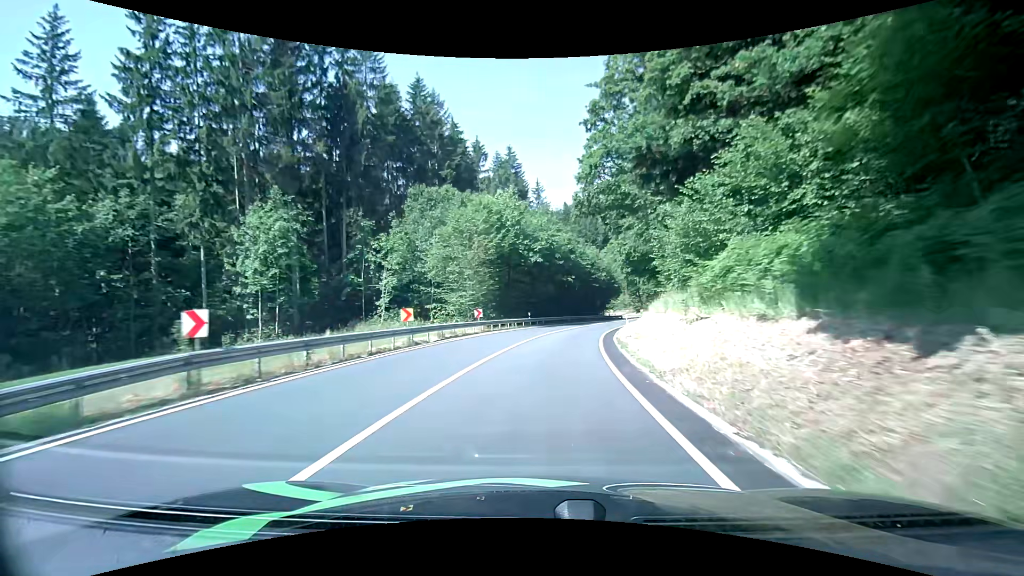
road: secondary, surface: asphalt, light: Day
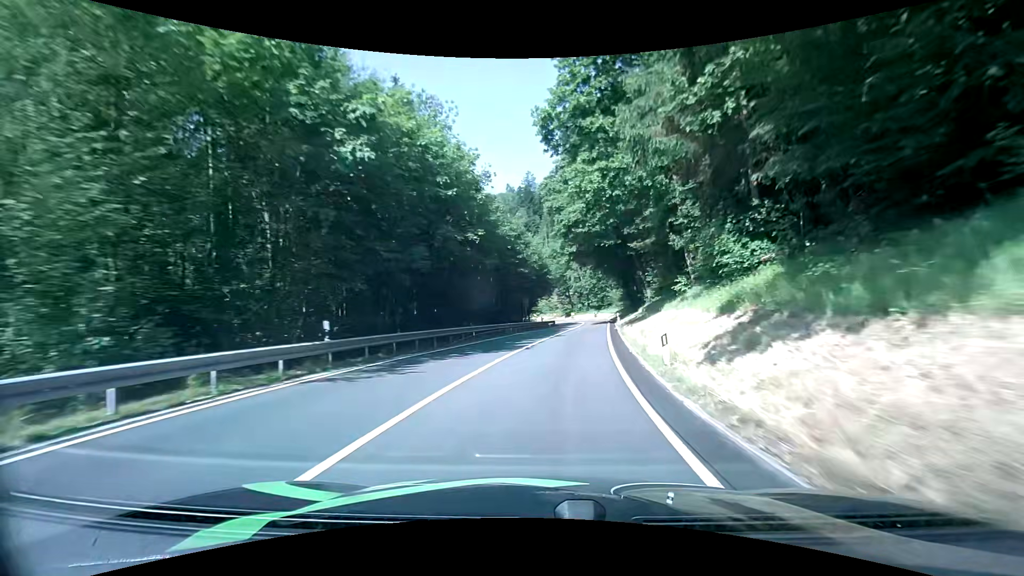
(+2.6, +30.7) m; +9°
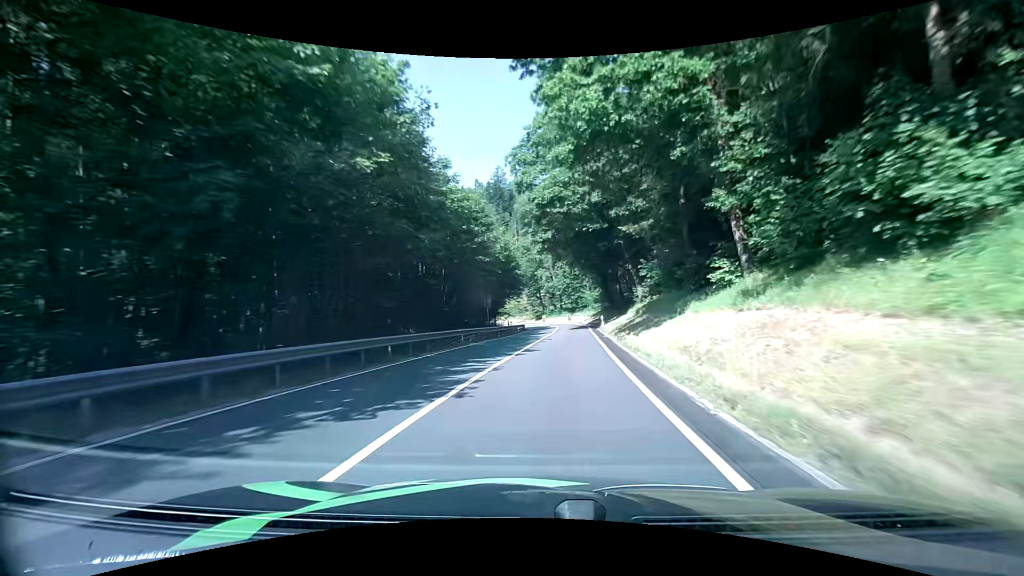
(+0.4, +10.5) m; +4°
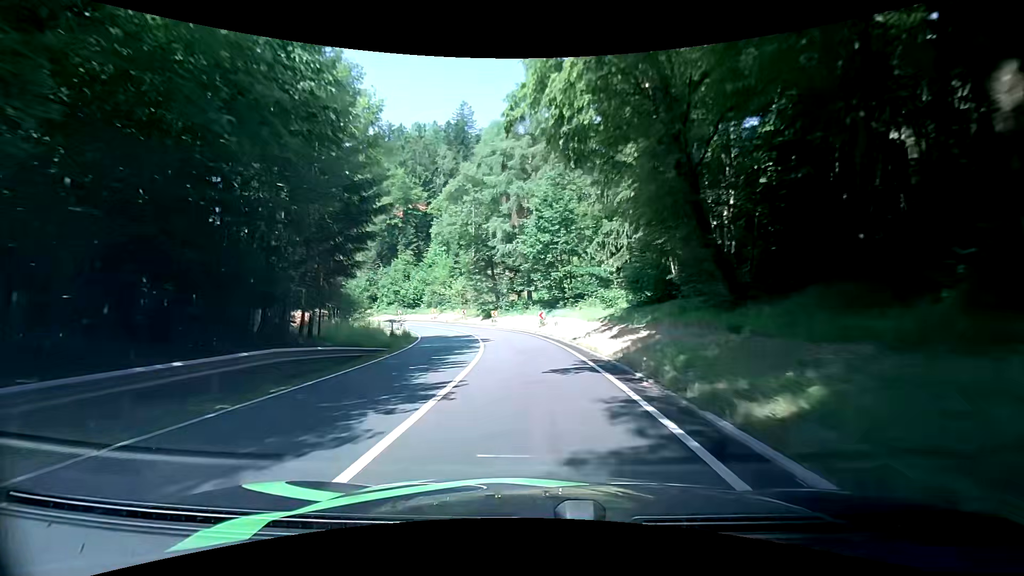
(+4.1, +50.9) m; +5°
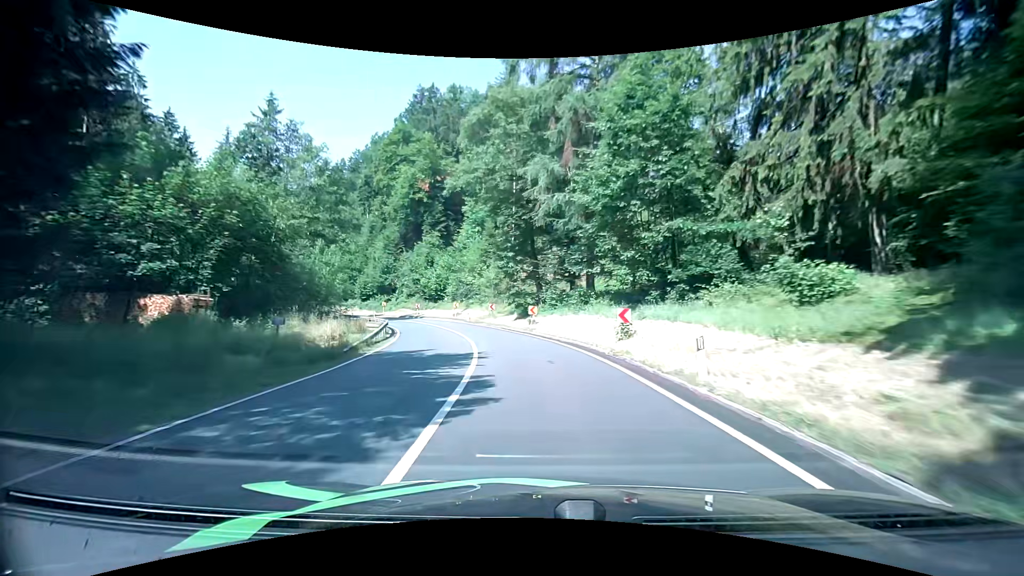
(-1.2, +19.3) m; -7°
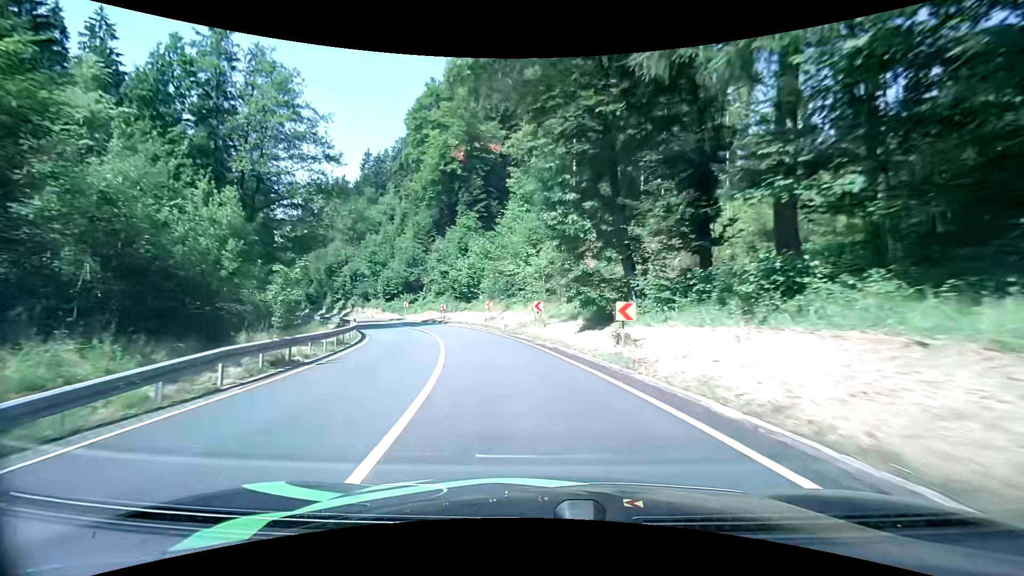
(-0.8, +19.1) m; -7°
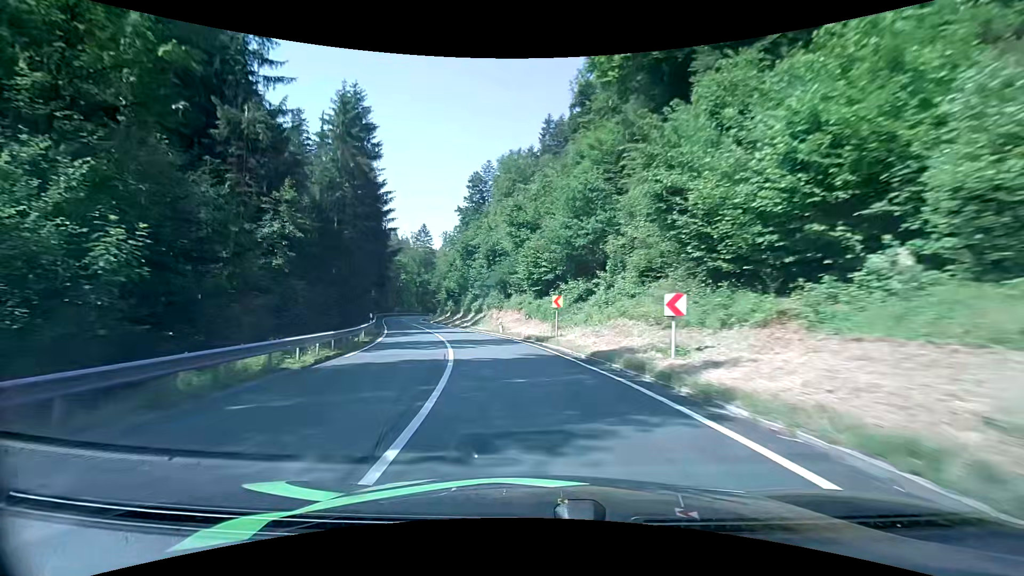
(-7.1, +37.8) m; -22°
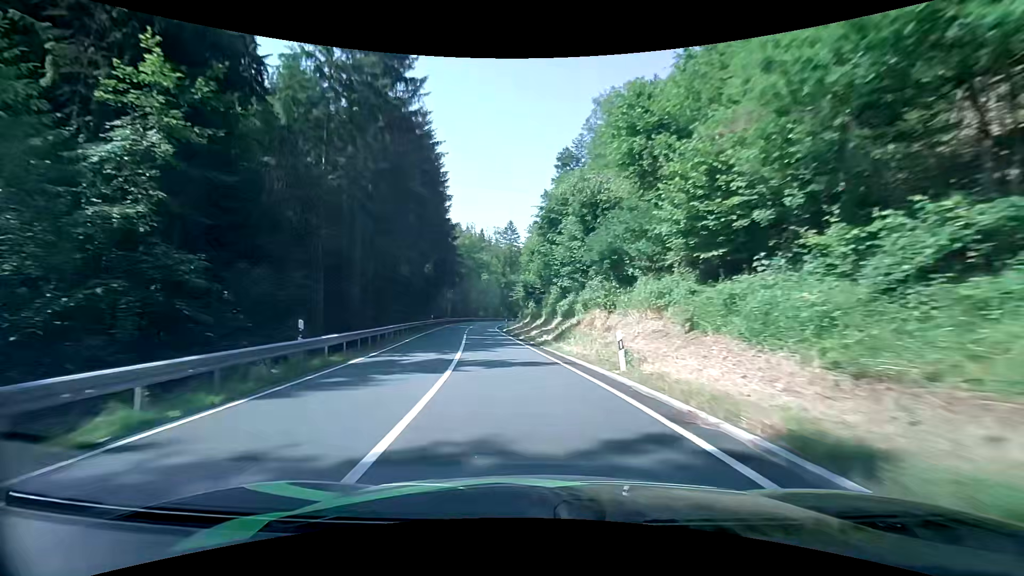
(-1.9, +20.2) m; -10°
(0, +10) (-1, +20) (-3, +30) (-4, +40) (-5, +50) (-6, +60) (-7, +70) (-8, +80) (-8, +90) (-8, +100) m
